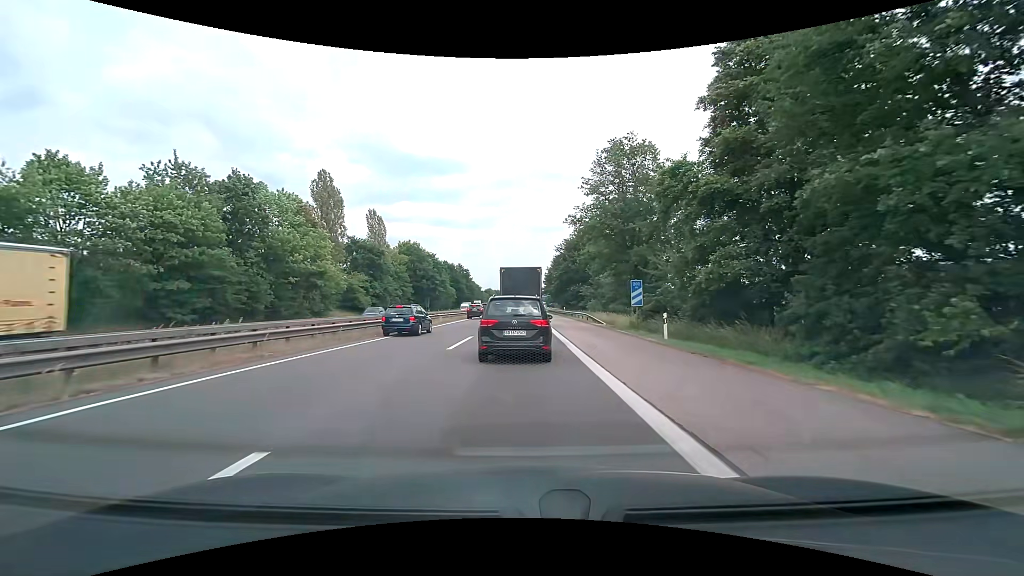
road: motorway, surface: asphalt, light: Day
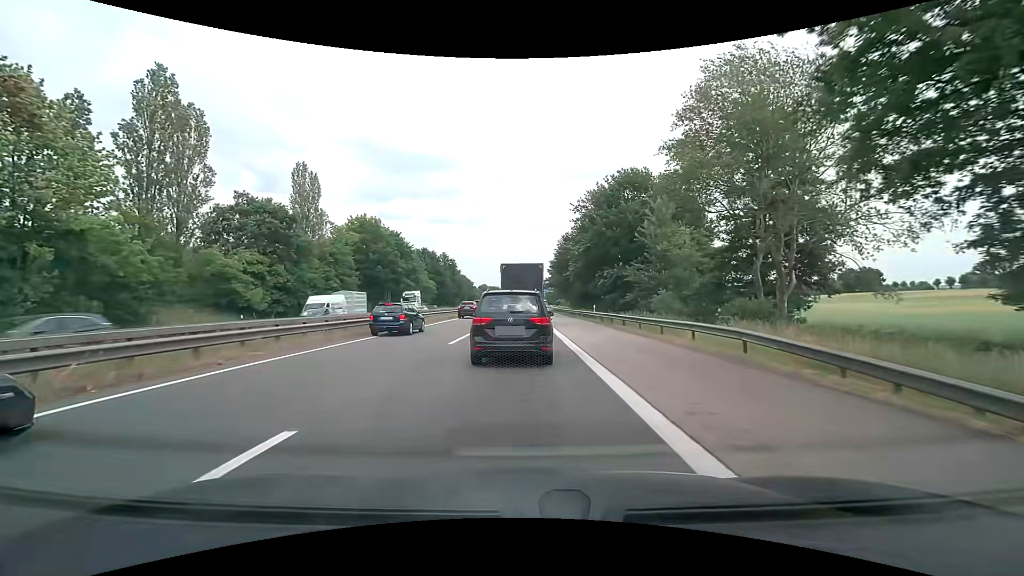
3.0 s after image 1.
(+0.1, +34.7) m; 0°
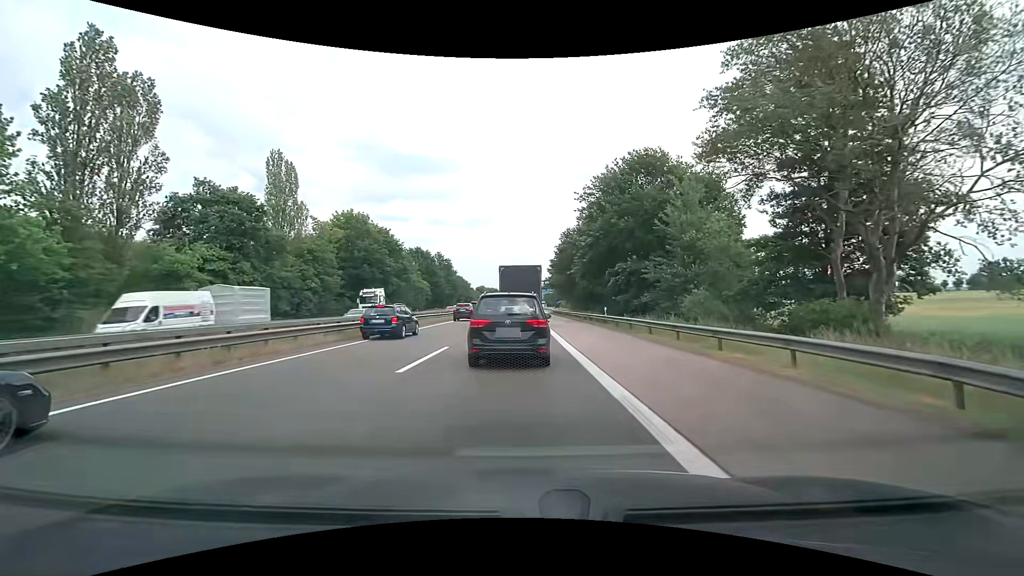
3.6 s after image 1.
(0.0, +6.5) m; 0°
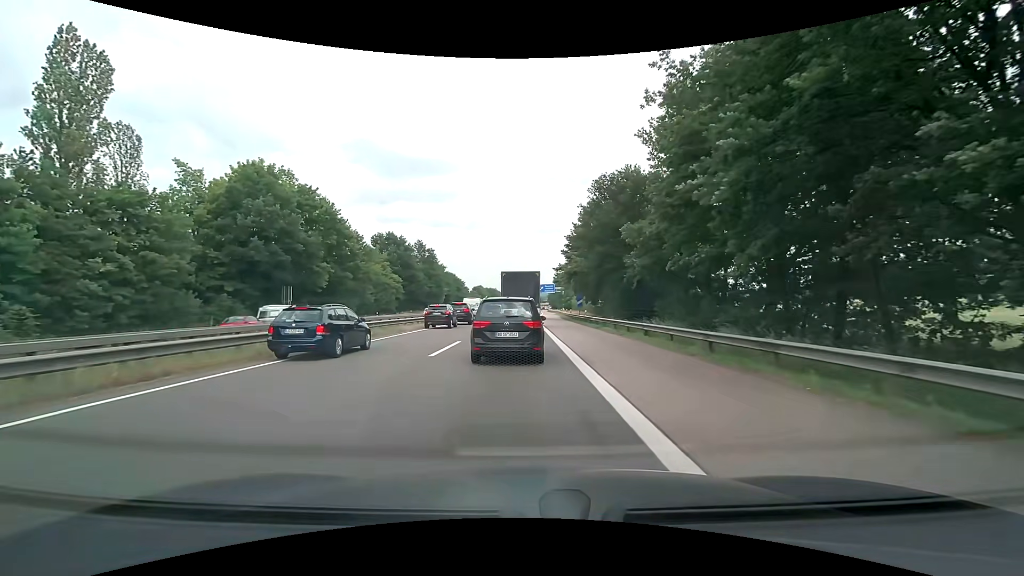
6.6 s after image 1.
(-0.1, +31.5) m; 0°
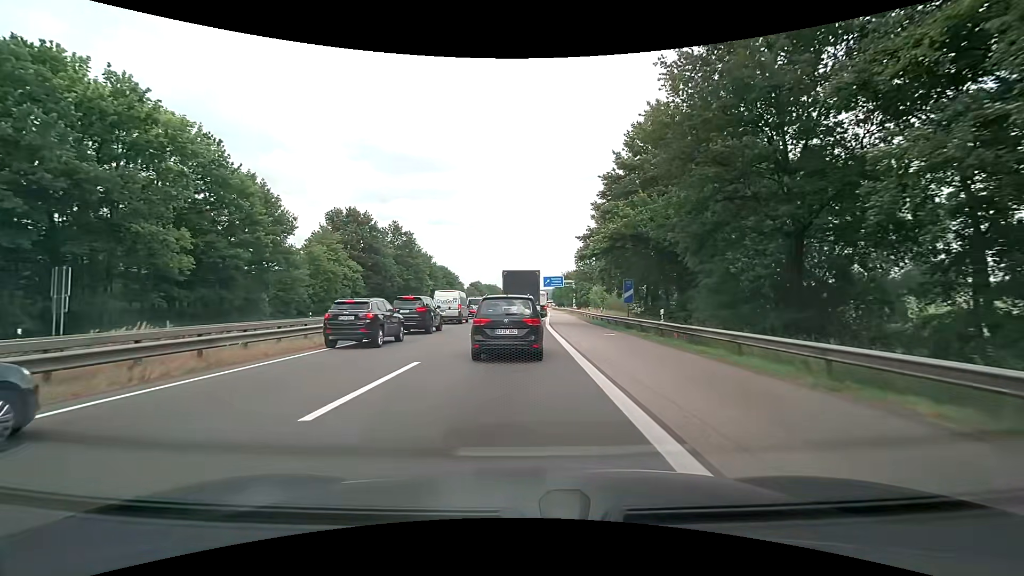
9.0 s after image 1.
(-0.1, +25.9) m; 0°
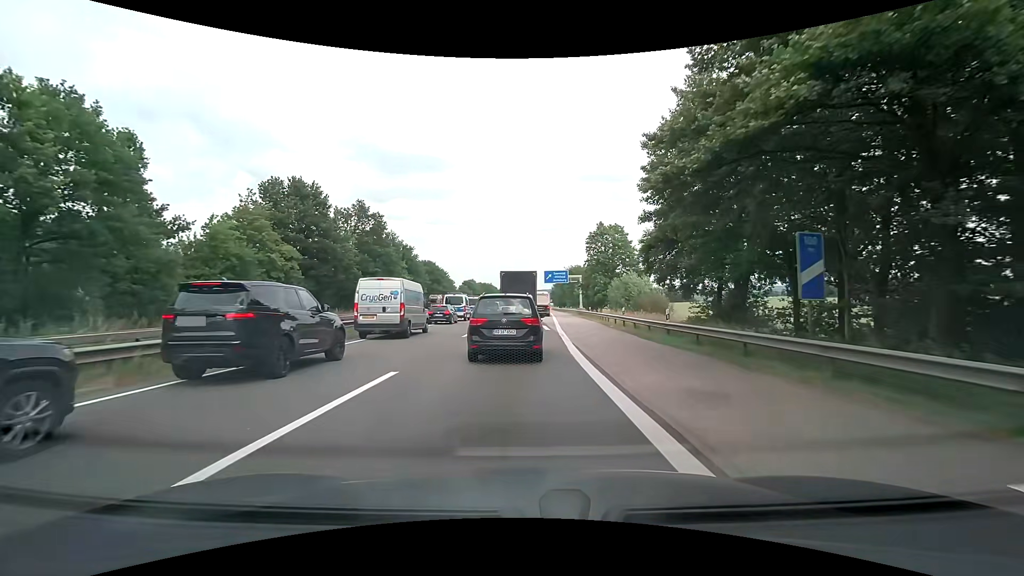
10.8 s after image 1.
(0.0, +20.0) m; +1°
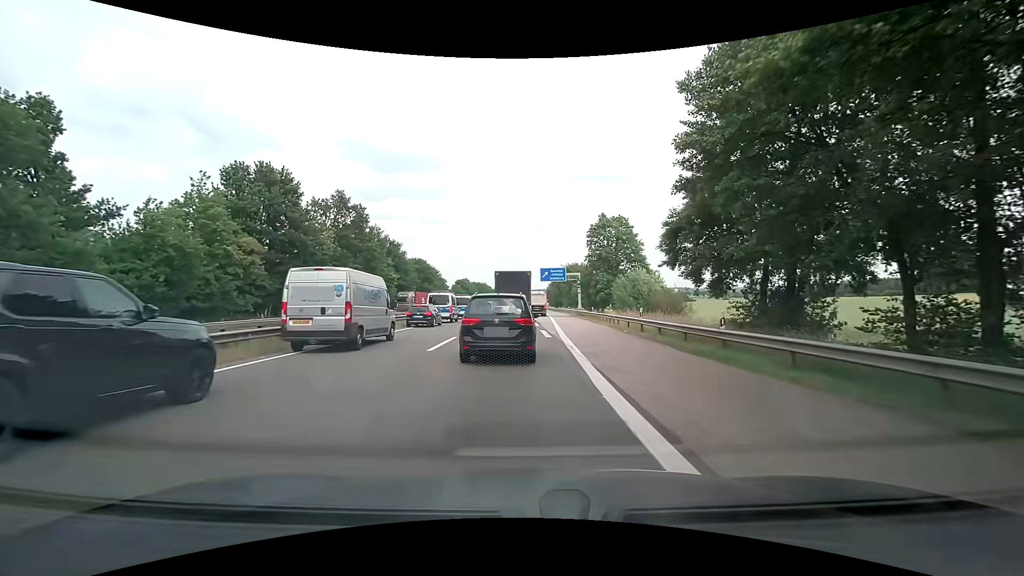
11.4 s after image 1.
(0.0, +6.6) m; 0°
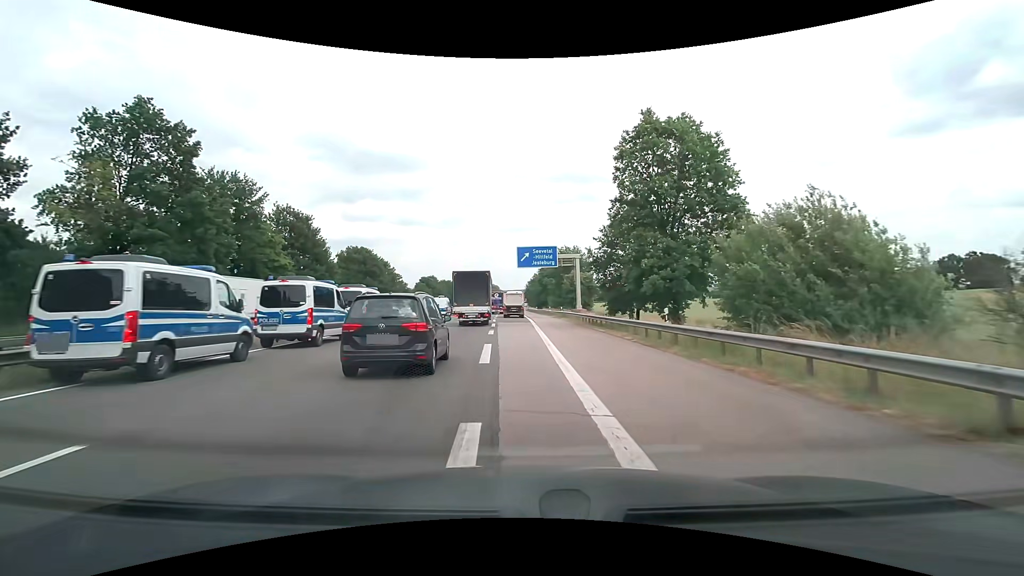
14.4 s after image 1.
(+1.0, +34.0) m; +2°
(0, +10) (0, +20) (0, +30) (0, +40) (-1, +50) (-1, +60) (-1, +70) (-1, +80) (-2, +90) (-2, +100) m
